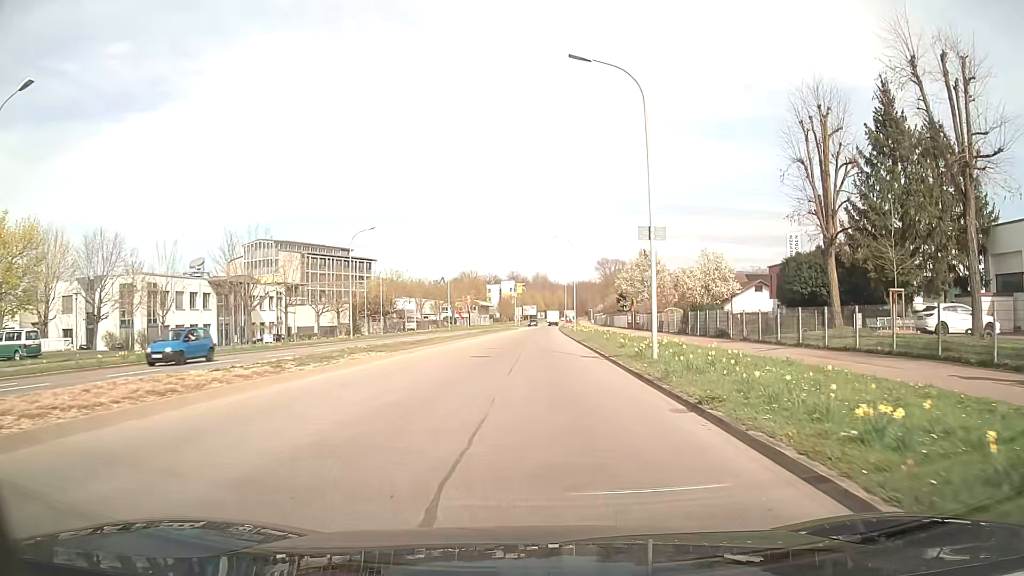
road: secondary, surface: asphalt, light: Day
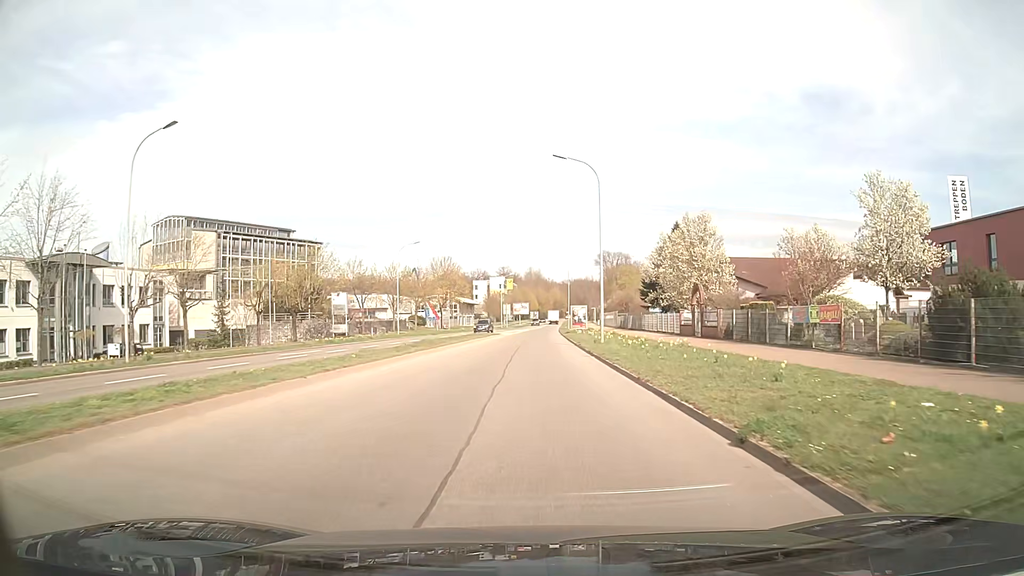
(+0.7, +32.2) m; +1°
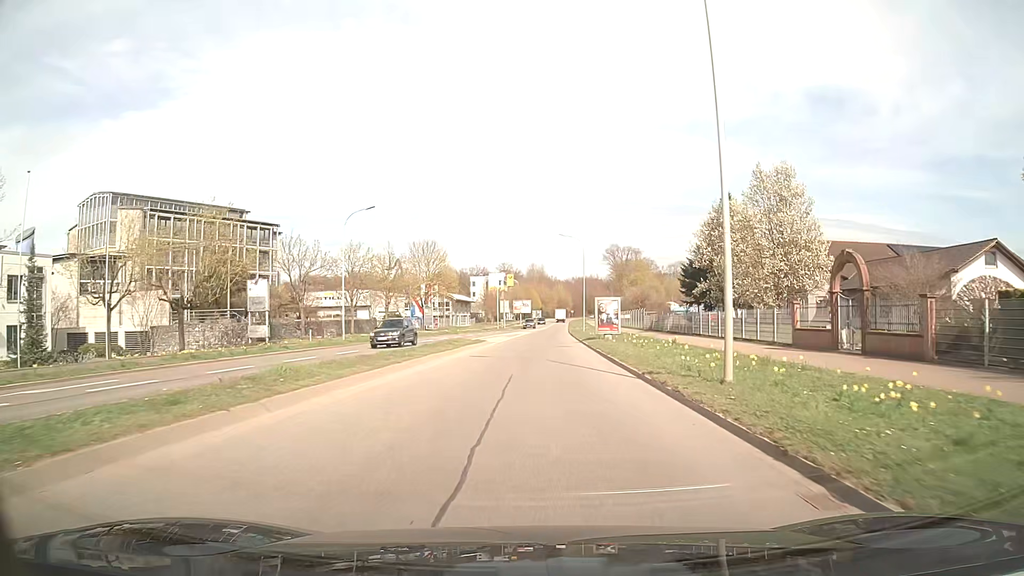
(0.0, +20.5) m; 0°
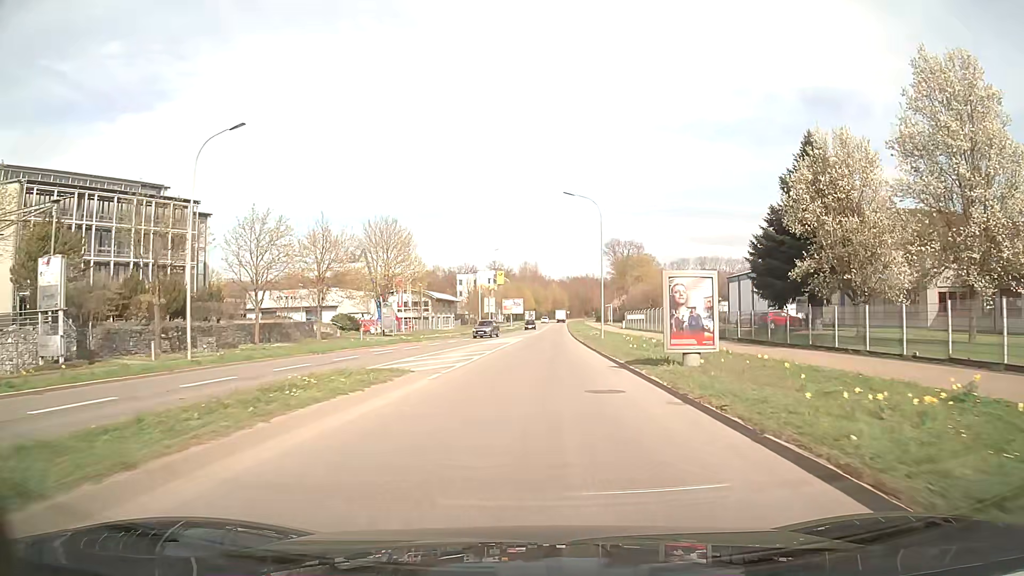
(+0.1, +21.3) m; +1°
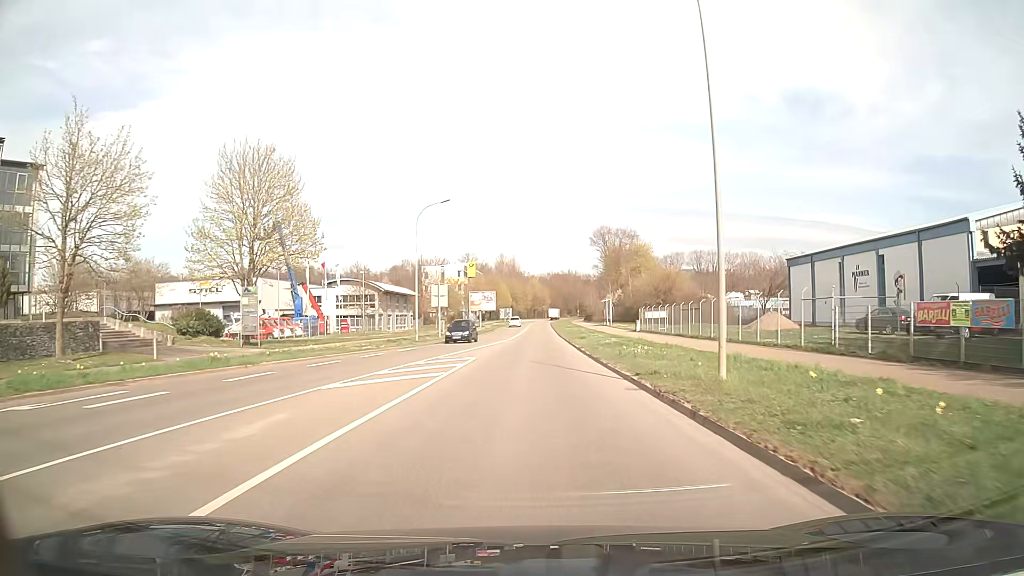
(+0.5, +29.0) m; +2°
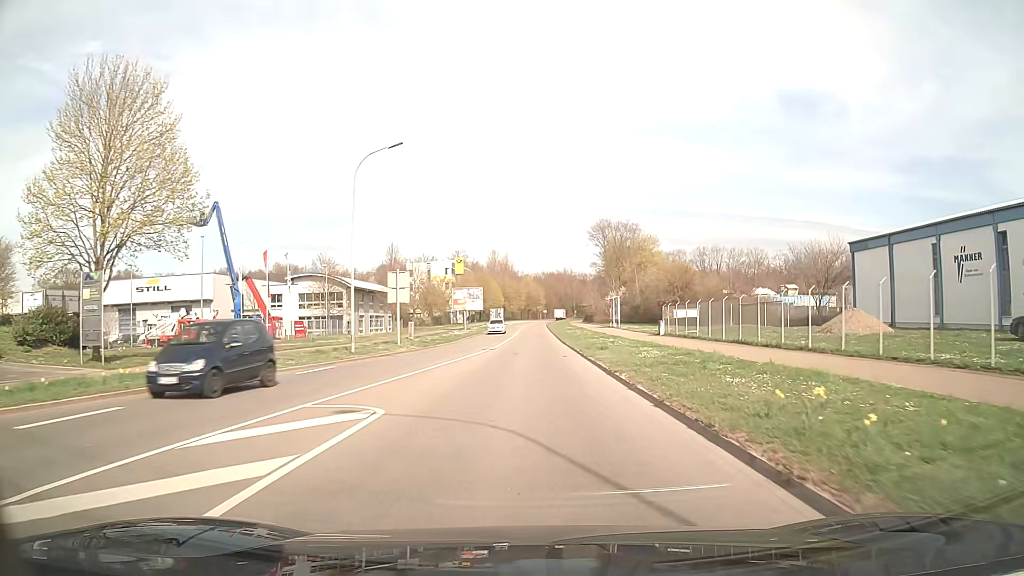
(+0.1, +14.7) m; 0°
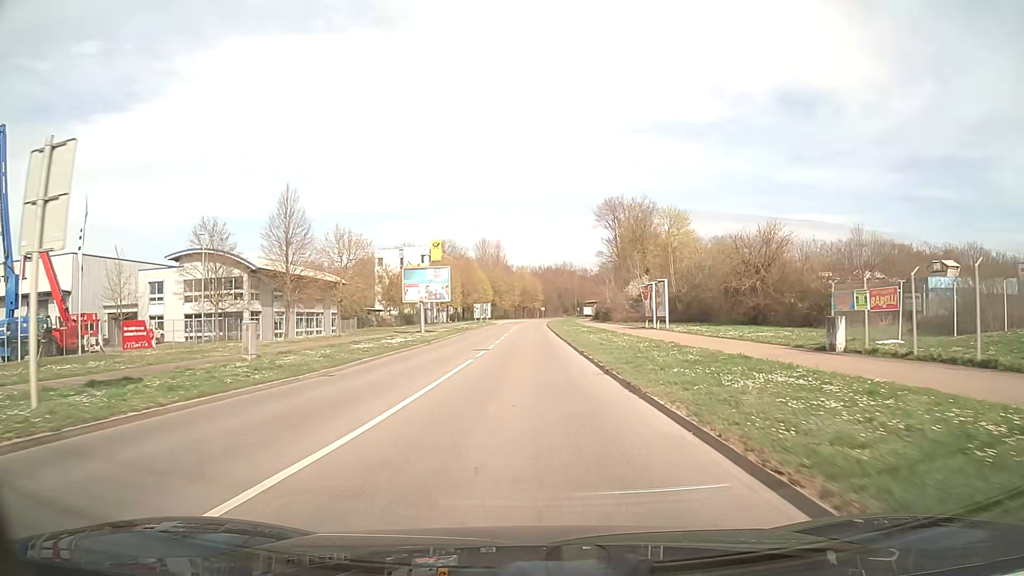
(+0.4, +30.6) m; +1°
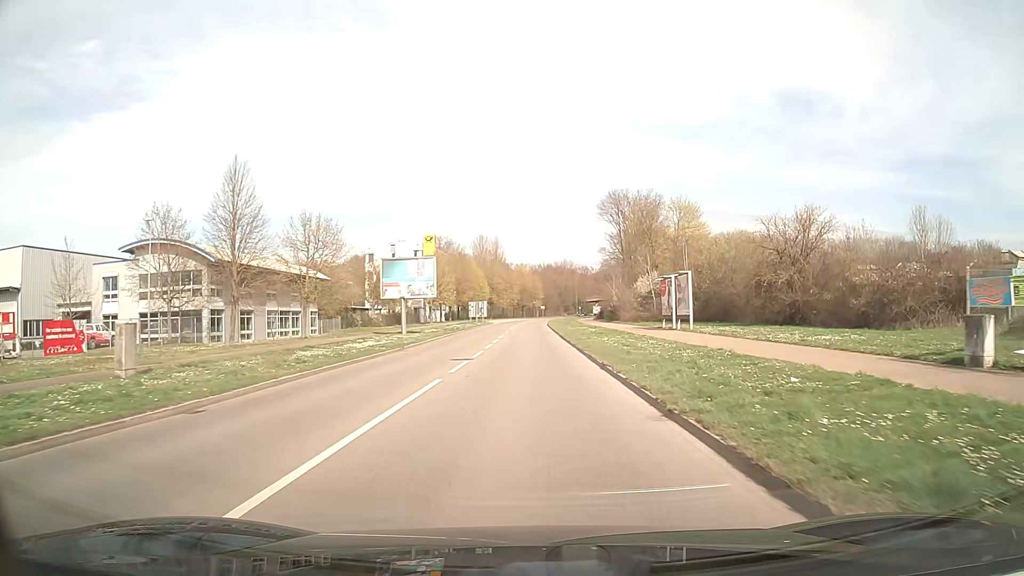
(0.0, +7.8) m; 0°
